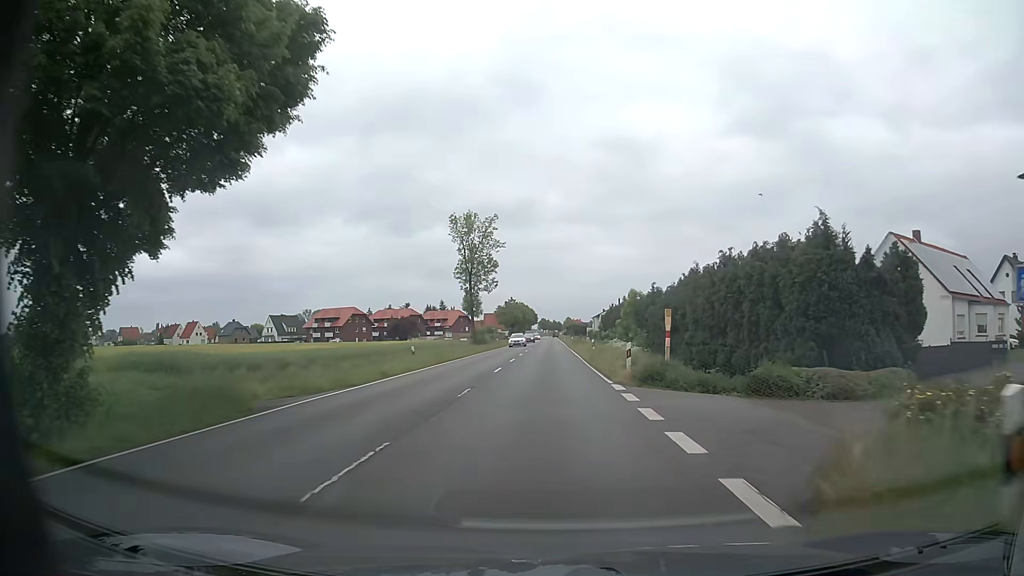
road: primary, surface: asphalt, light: Day
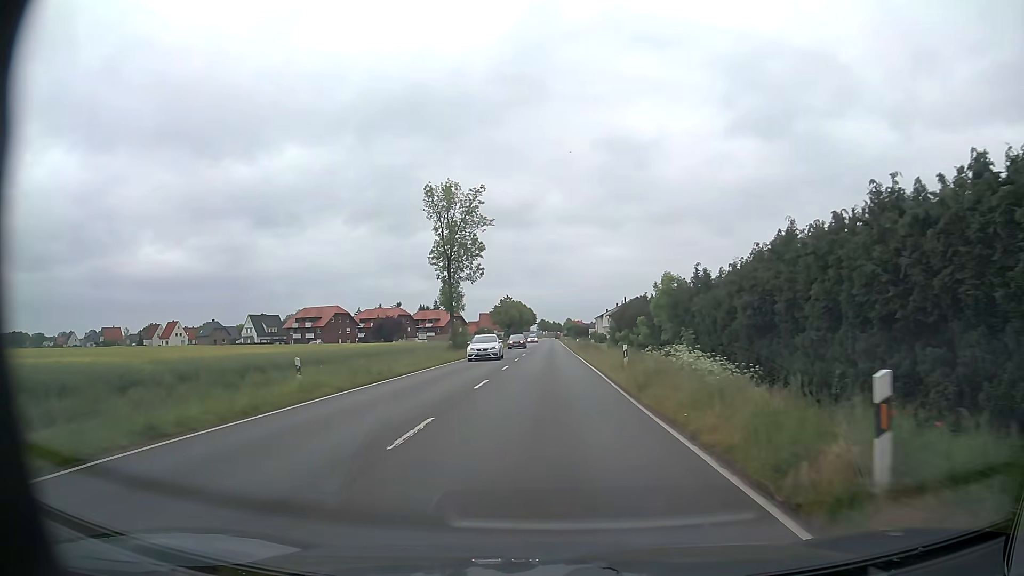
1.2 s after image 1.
(+0.1, +15.7) m; +1°
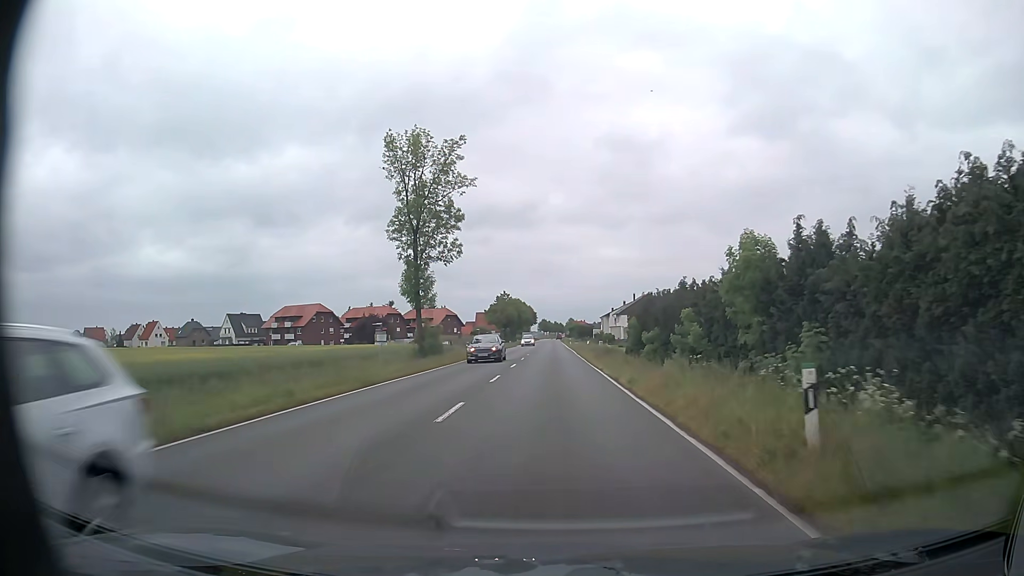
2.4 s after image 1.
(-0.1, +15.6) m; -1°
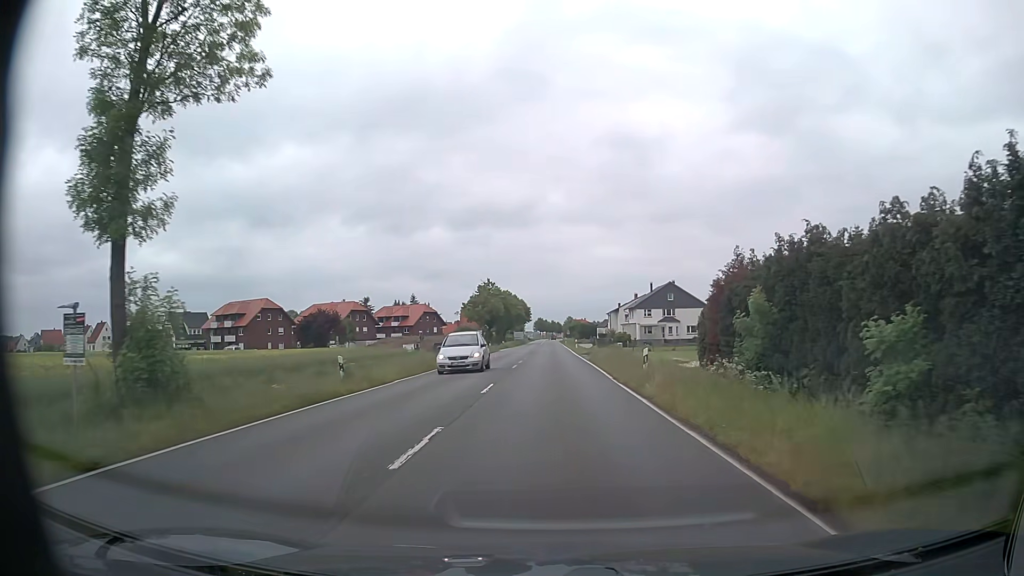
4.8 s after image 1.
(0.0, +31.1) m; 0°
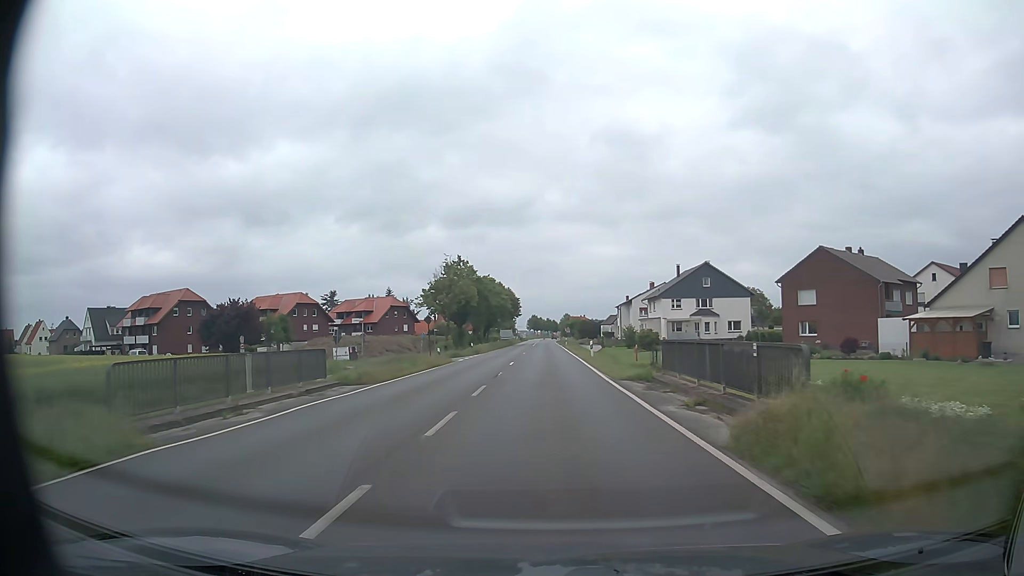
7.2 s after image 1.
(+0.1, +31.1) m; 0°
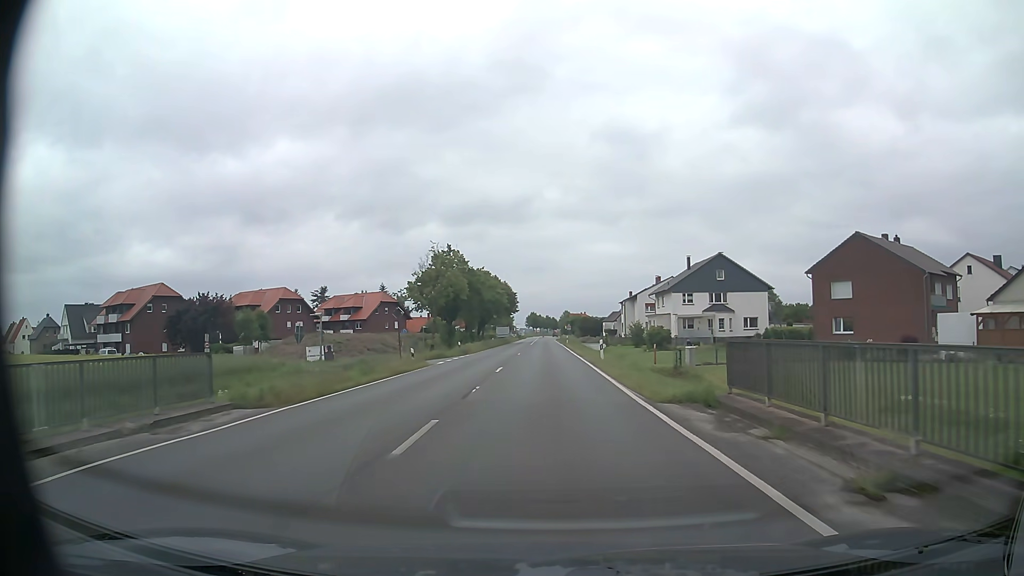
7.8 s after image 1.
(0.0, +7.8) m; 0°
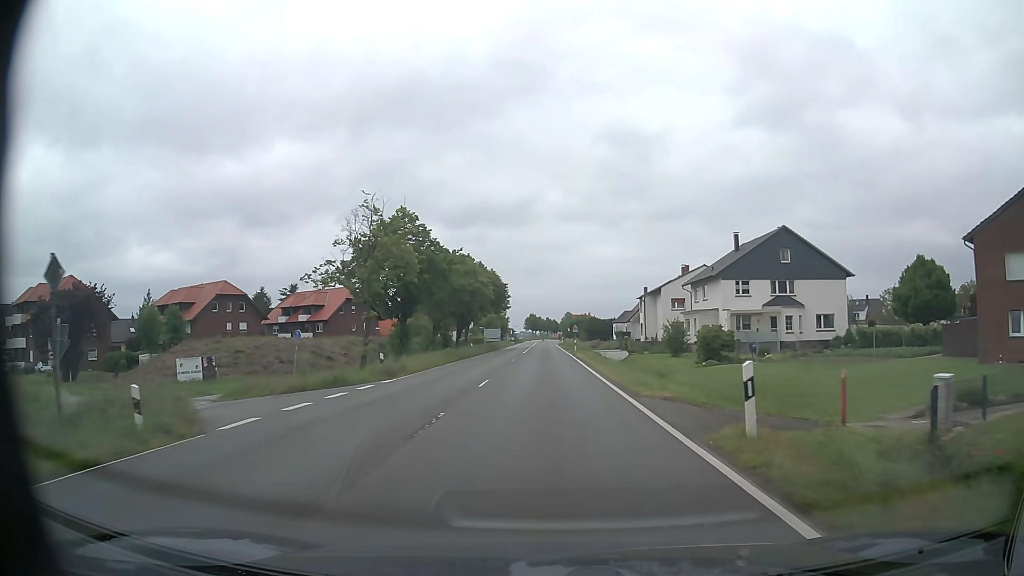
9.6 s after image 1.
(0.0, +23.3) m; 0°
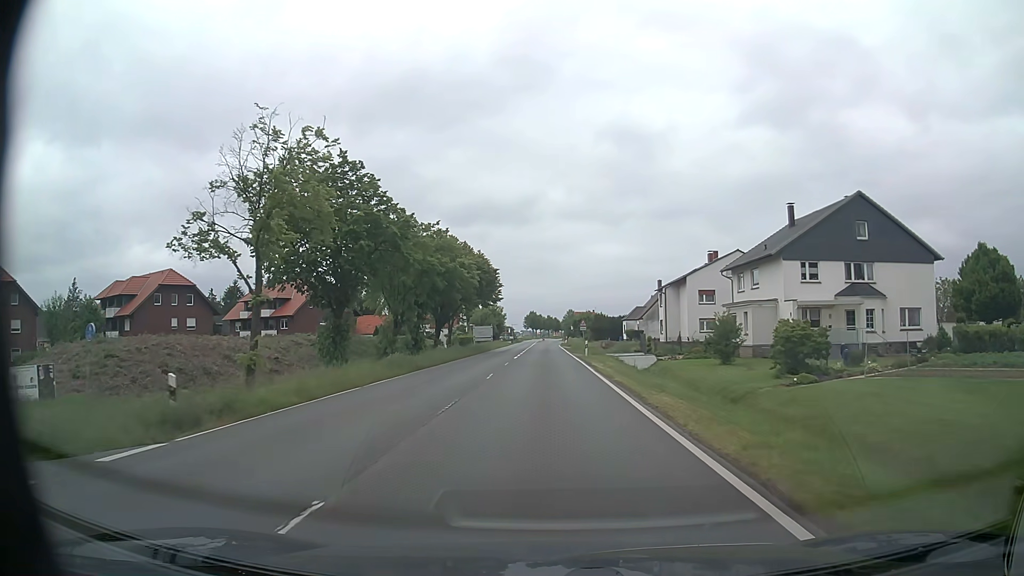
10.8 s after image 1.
(0.0, +15.5) m; 0°
(0, +10) (0, +20) (0, +30) (0, +40) (0, +50) (0, +60) (0, +70) (0, +80) (0, +90) (0, +100) m
